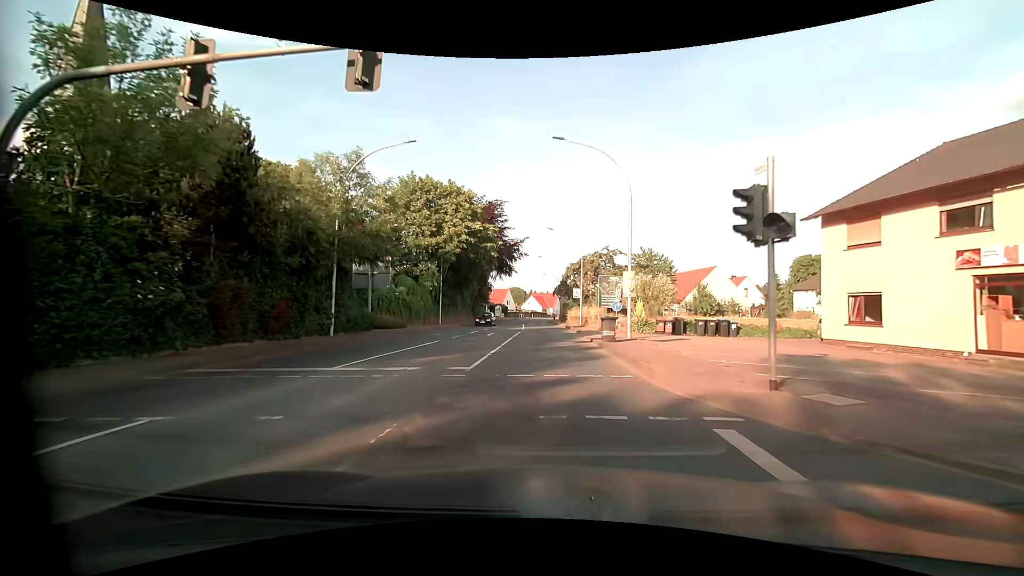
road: primary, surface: asphalt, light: Day
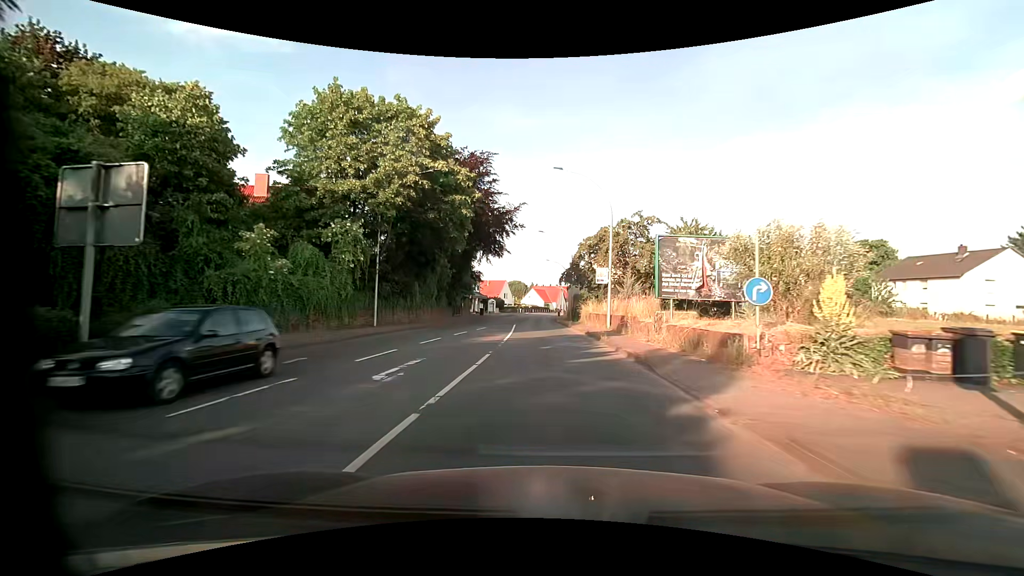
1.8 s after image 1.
(-0.2, +20.5) m; 0°
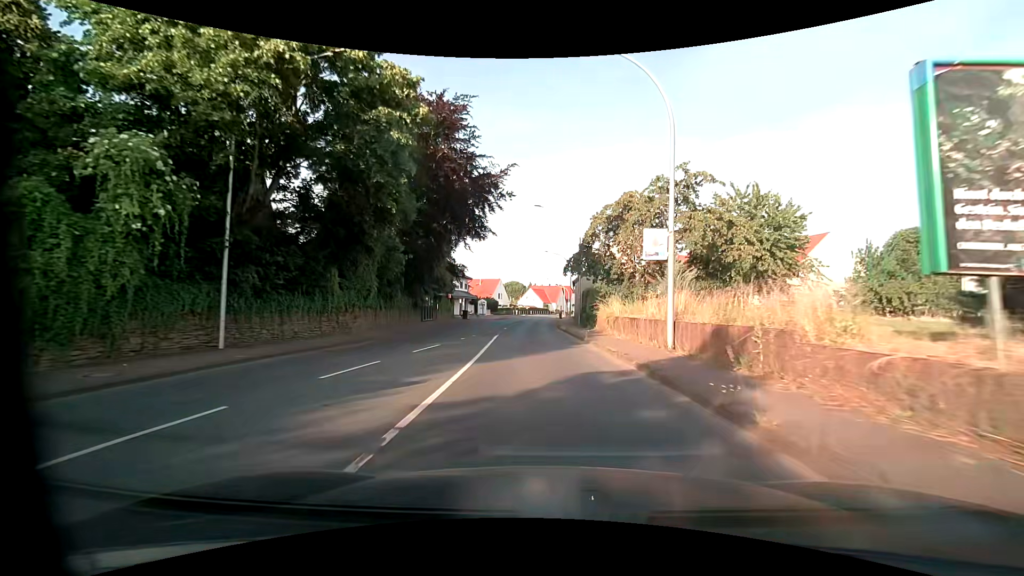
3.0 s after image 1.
(0.0, +14.8) m; 0°
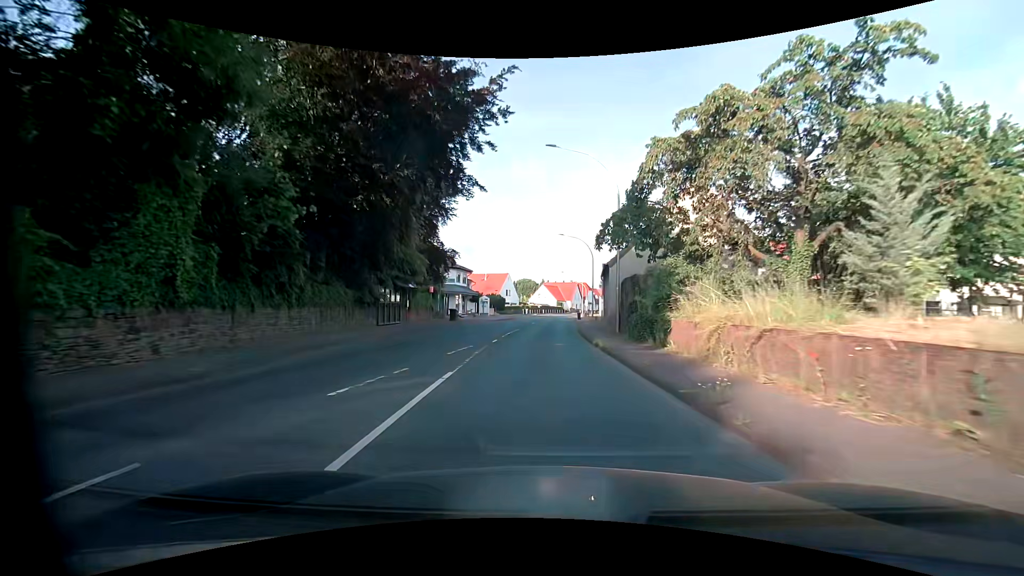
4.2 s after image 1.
(-0.2, +15.1) m; -2°
(0, +10) (0, +20) (0, +30) (+1, +40) (+1, +50) (+1, +60) (+2, +70) (+3, +80) (+3, +90) (+4, +100) m
